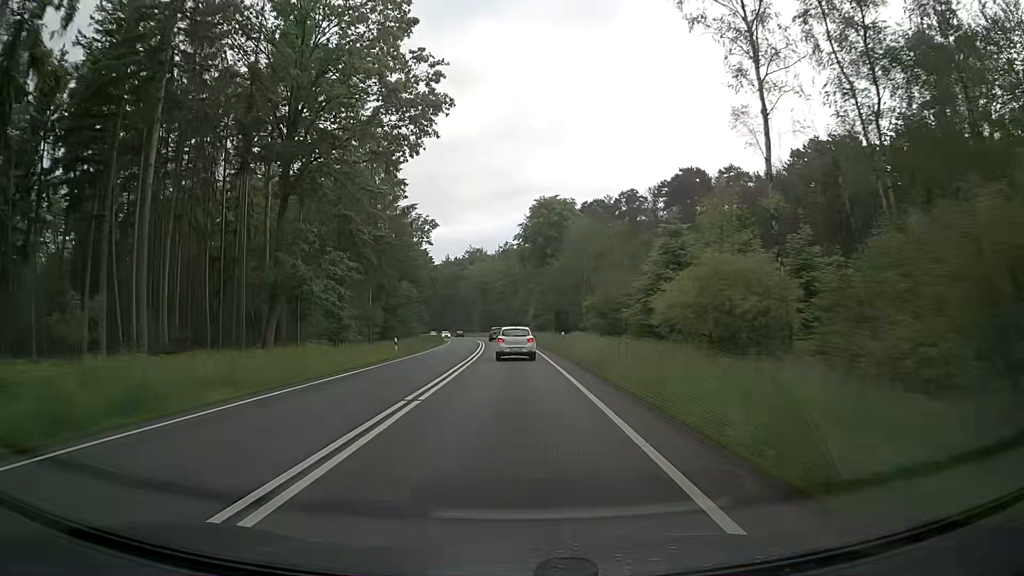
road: primary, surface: asphalt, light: Day
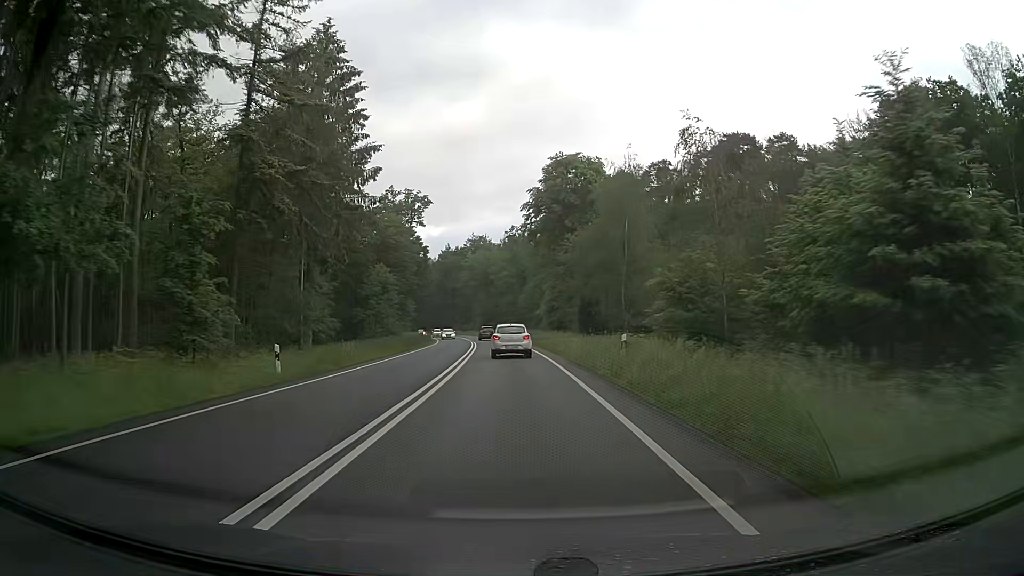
(+0.1, +21.7) m; 0°
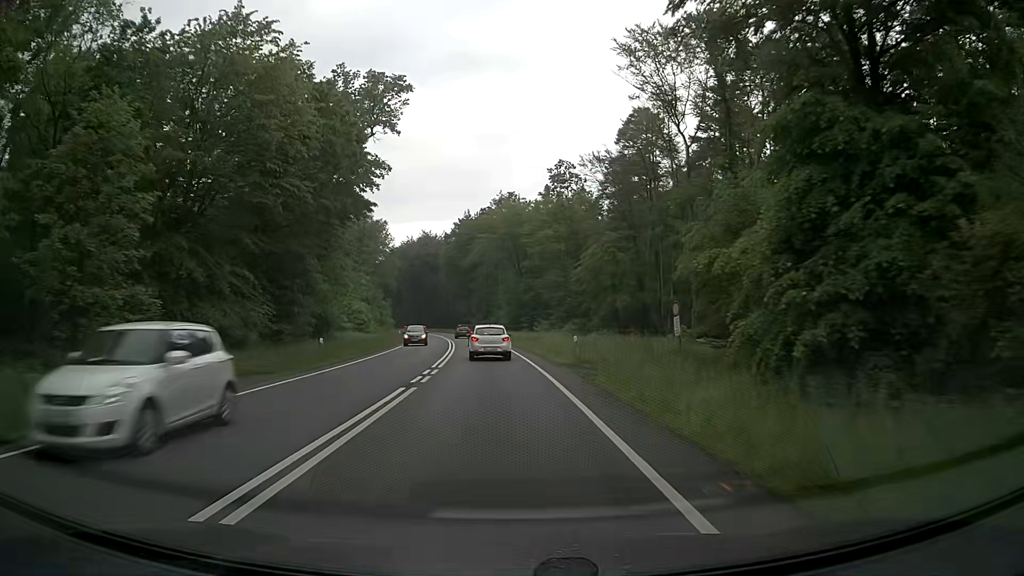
(-0.9, +53.7) m; -2°
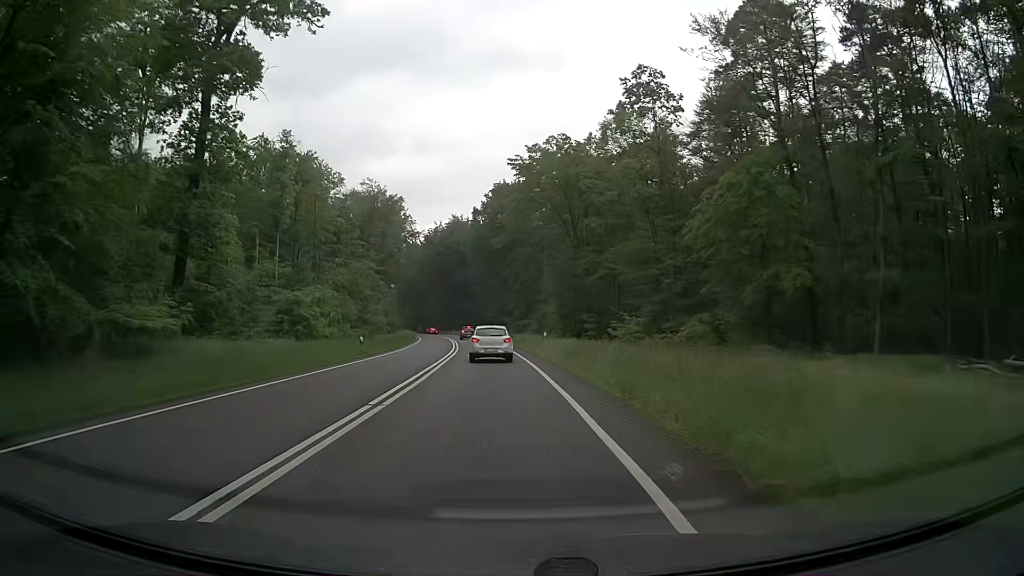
(-1.1, +32.1) m; -4°
(0, +10) (-1, +20) (-1, +30) (-2, +40) (-2, +50) (-3, +60) (-5, +70) (-6, +80) (-7, +90) (-9, +100) m
